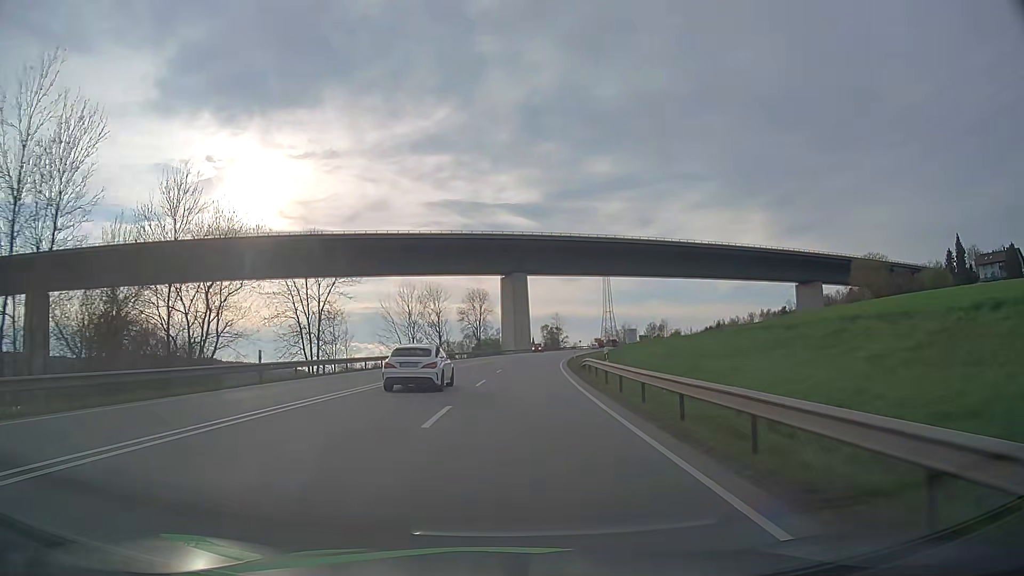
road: primary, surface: asphalt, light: Day
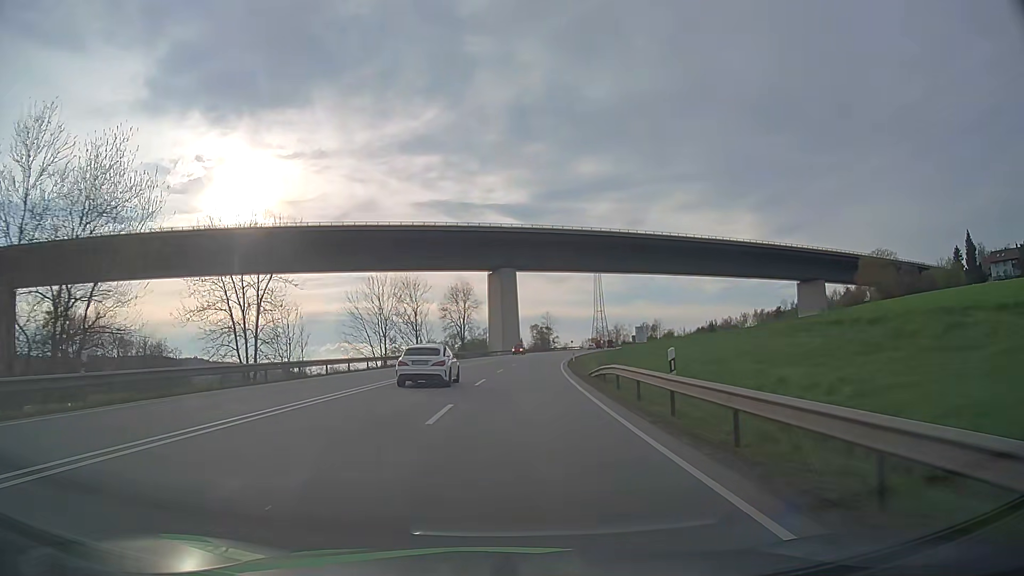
(+0.1, +11.4) m; +1°
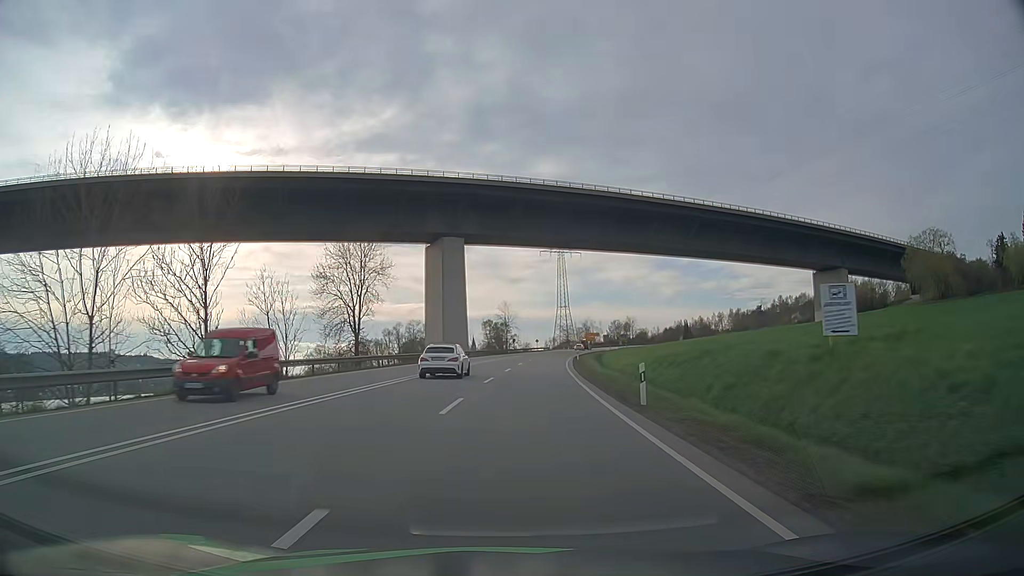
(+1.8, +46.4) m; +4°
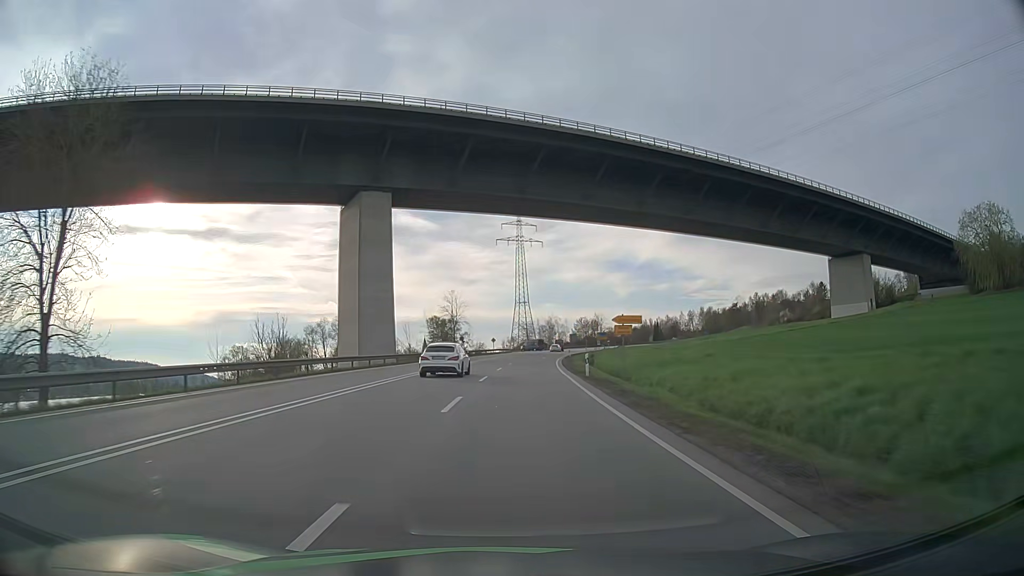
(+1.2, +35.7) m; +4°
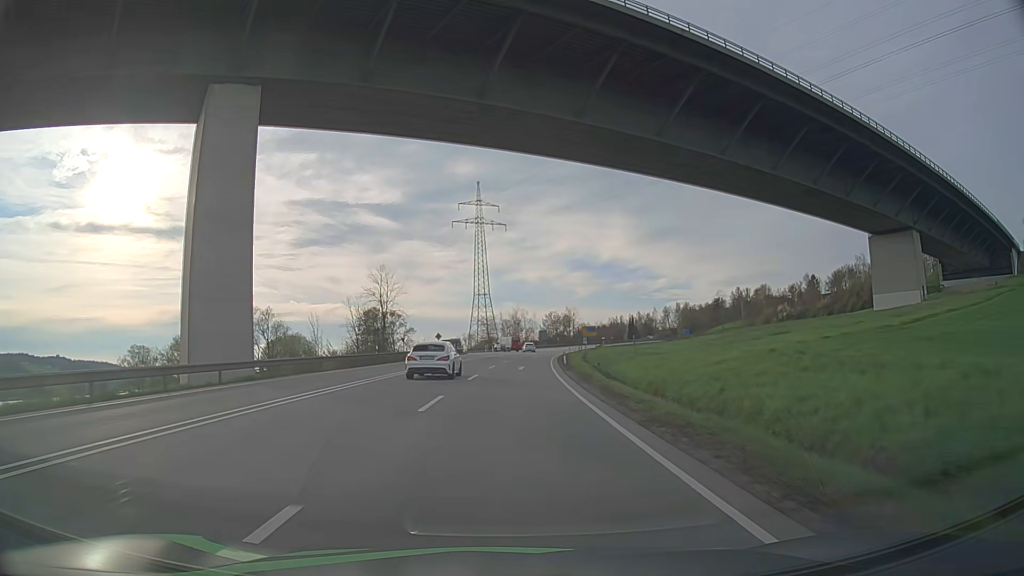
(+1.0, +36.1) m; +3°
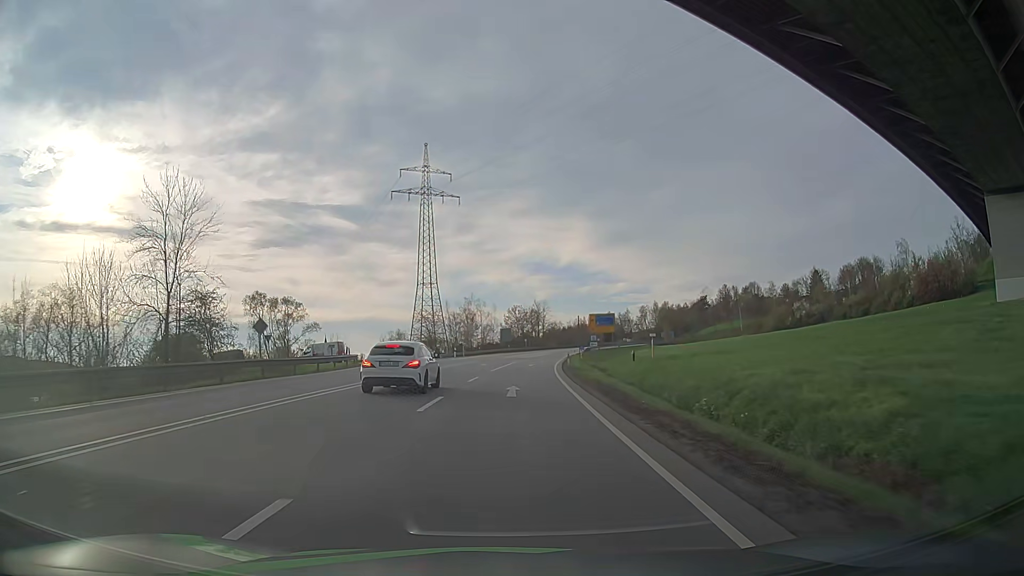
(+1.6, +47.7) m; +4°
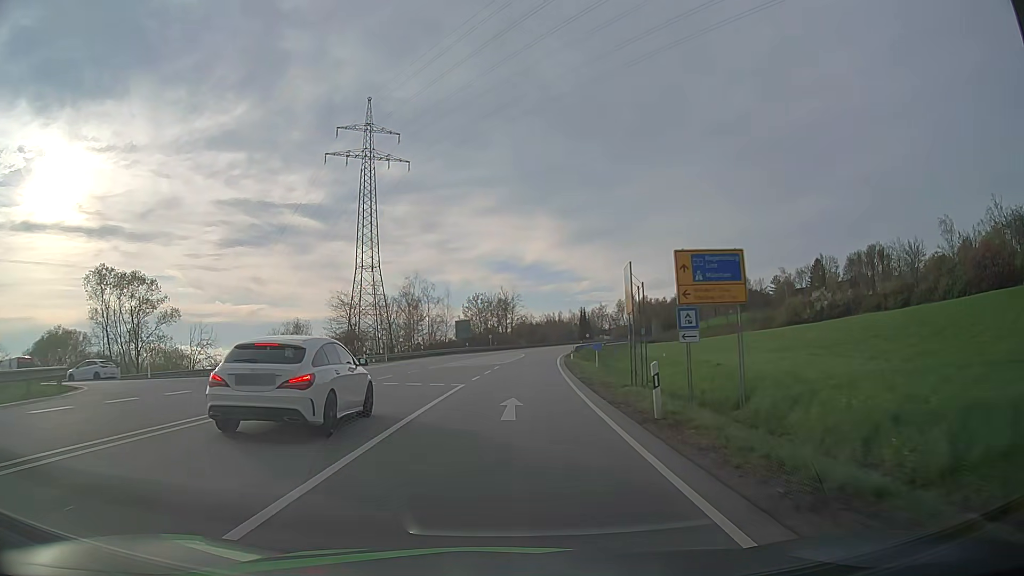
(+0.9, +34.9) m; +3°
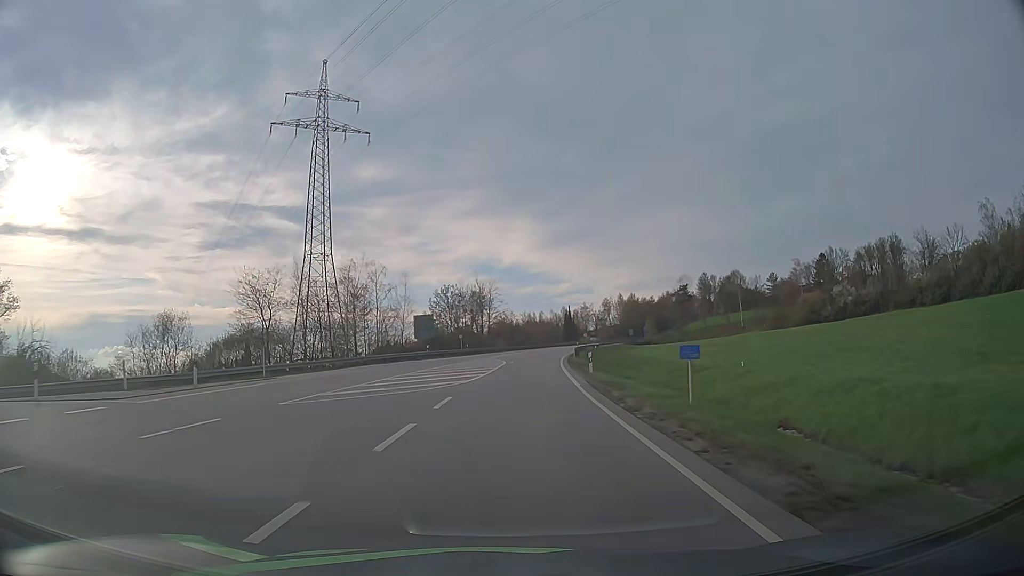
(+0.3, +22.8) m; +2°
(0, +10) (0, +20) (+1, +30) (+1, +40) (+2, +50) (+2, +60) (+3, +70) (+5, +80) (+6, +90) (+8, +100) m
